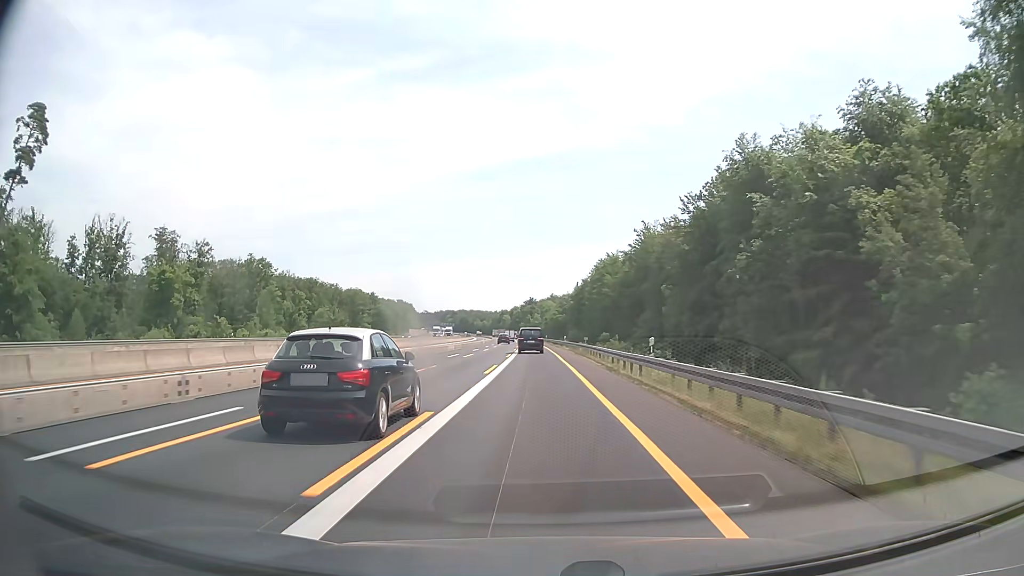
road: motorway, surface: asphalt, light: Day
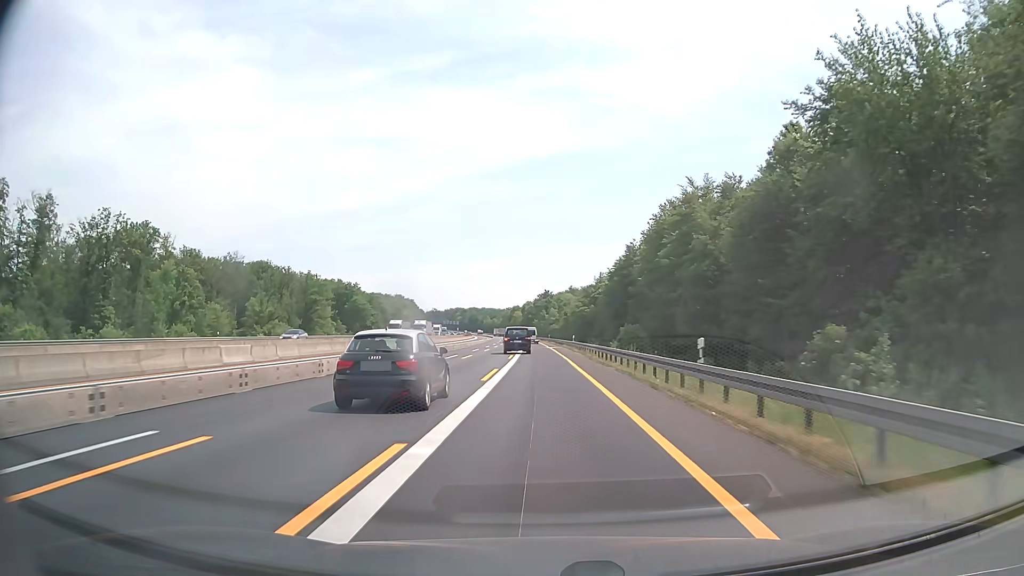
(-0.7, +57.2) m; -1°
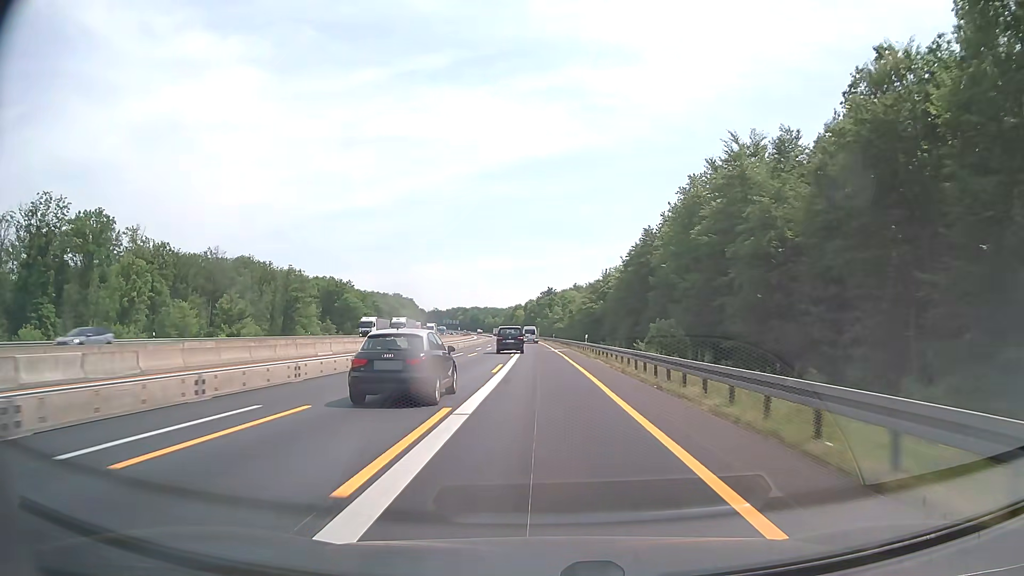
(0.0, +14.2) m; 0°
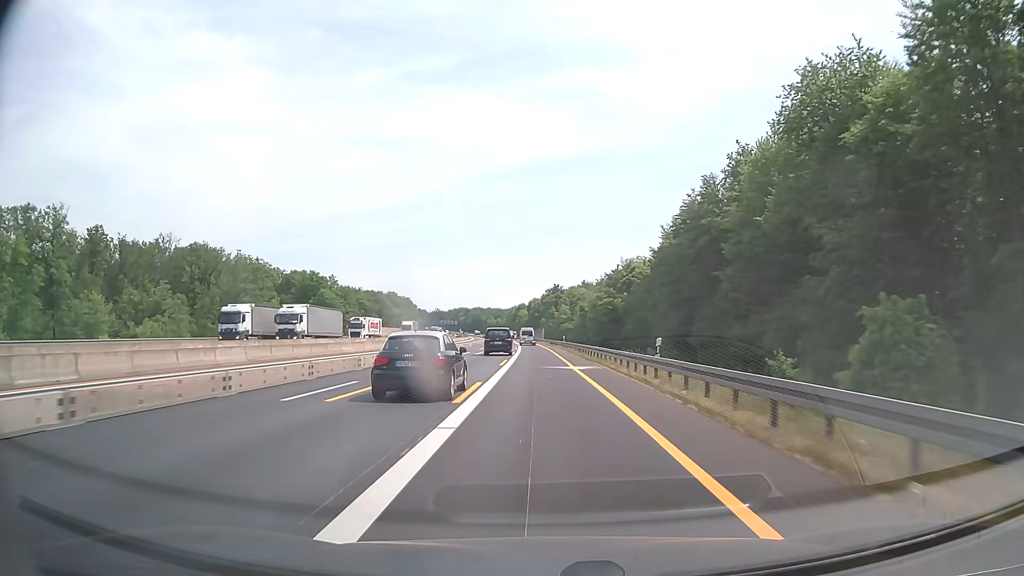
(-0.1, +28.5) m; 0°
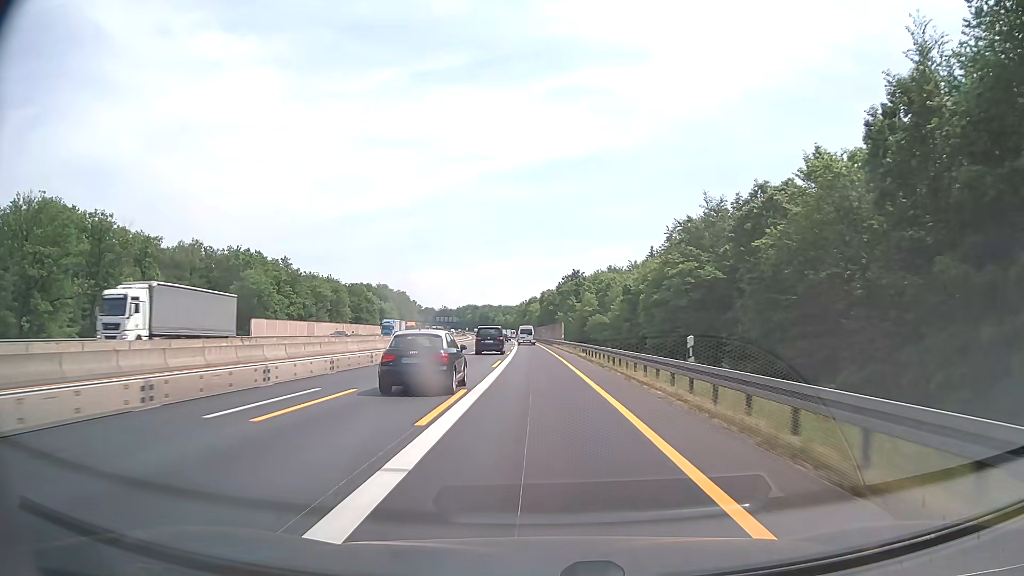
(-0.6, +57.2) m; -1°
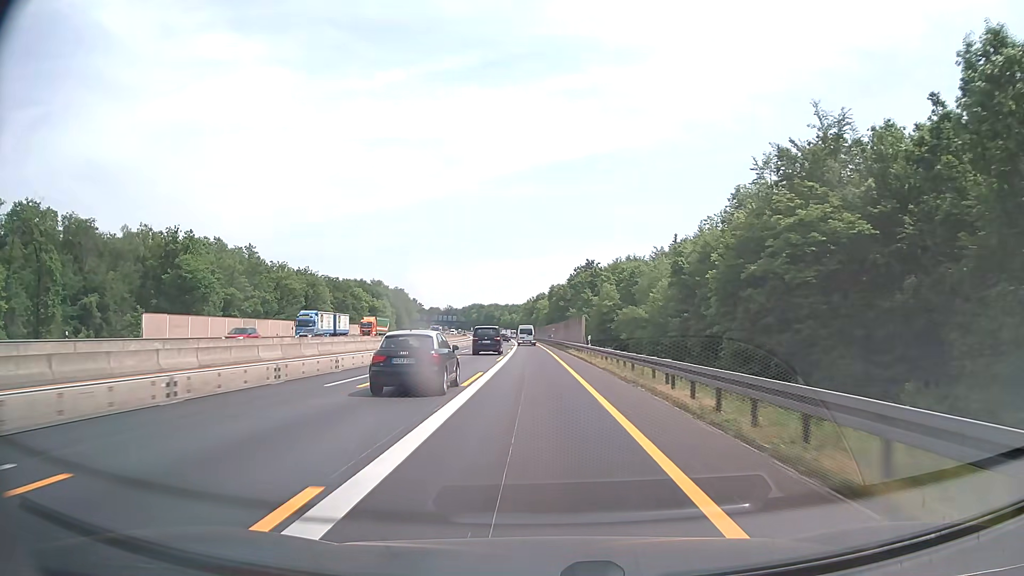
(-0.1, +28.7) m; -1°
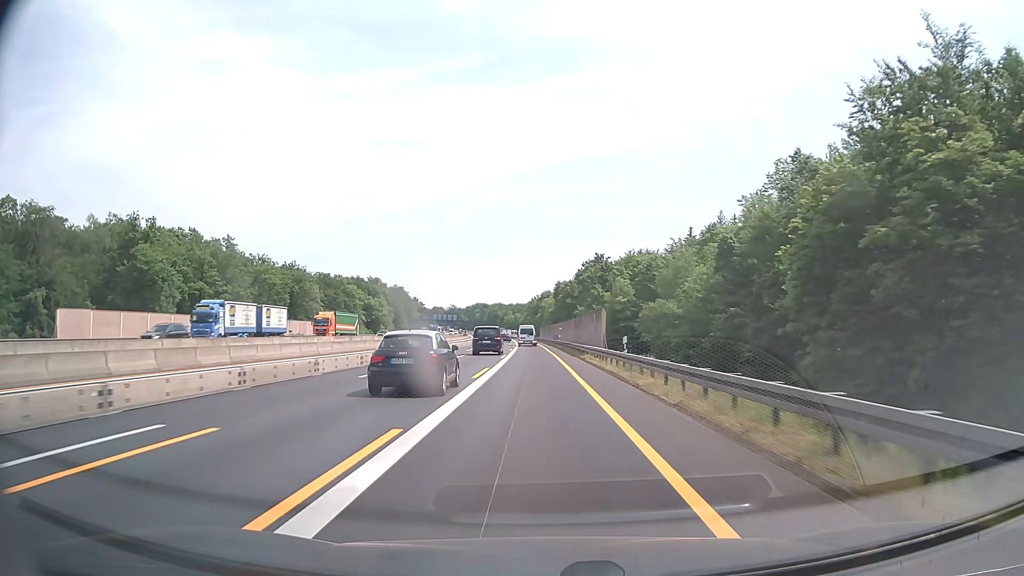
(-0.1, +14.4) m; -1°
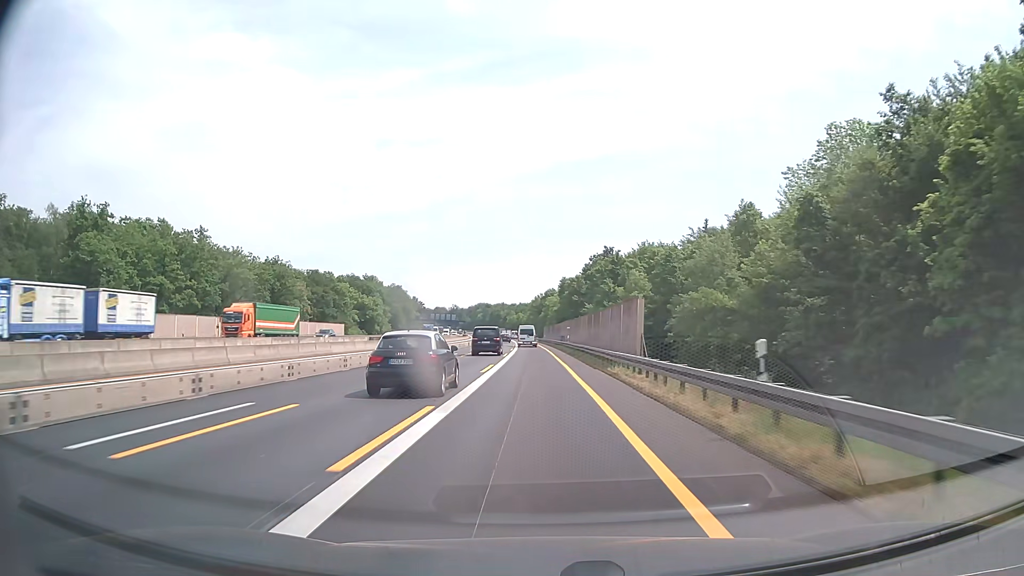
(0.0, +14.3) m; 0°
(0, +10) (0, +20) (0, +30) (0, +40) (-1, +50) (-1, +60) (-1, +70) (-2, +80) (-2, +90) (-2, +100) m
